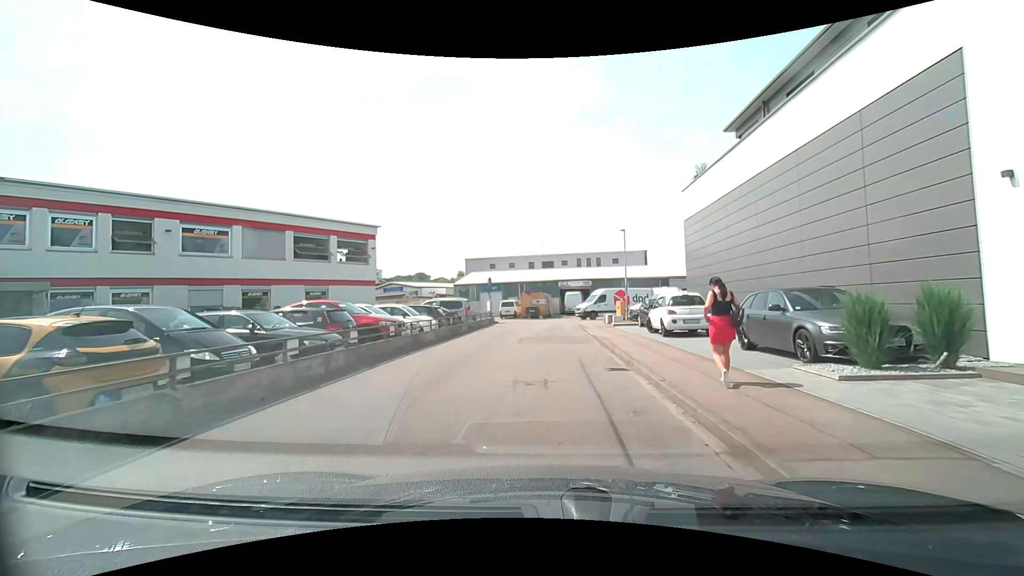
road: unclassified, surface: asphalt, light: Day
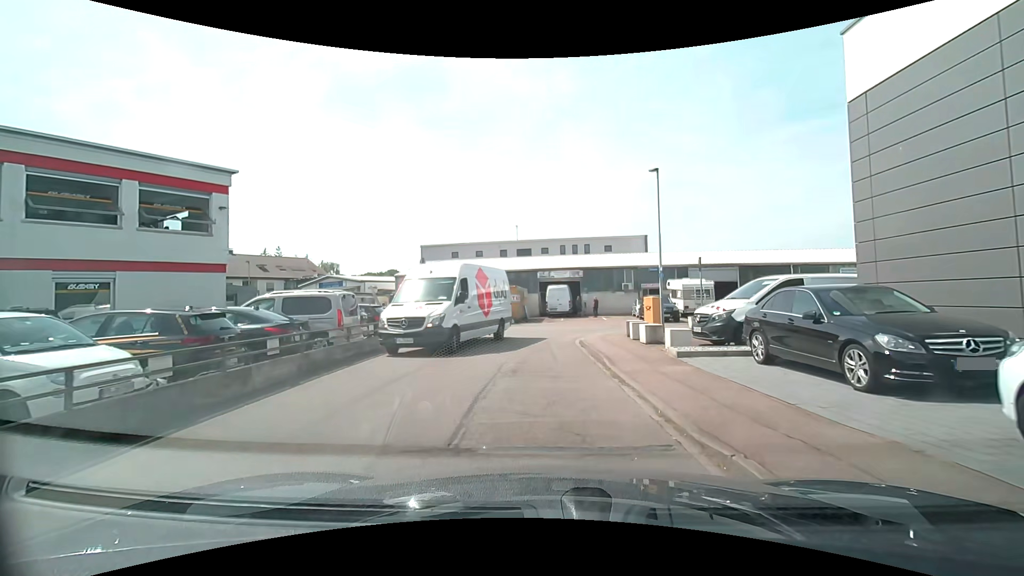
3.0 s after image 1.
(+0.2, +15.8) m; +2°
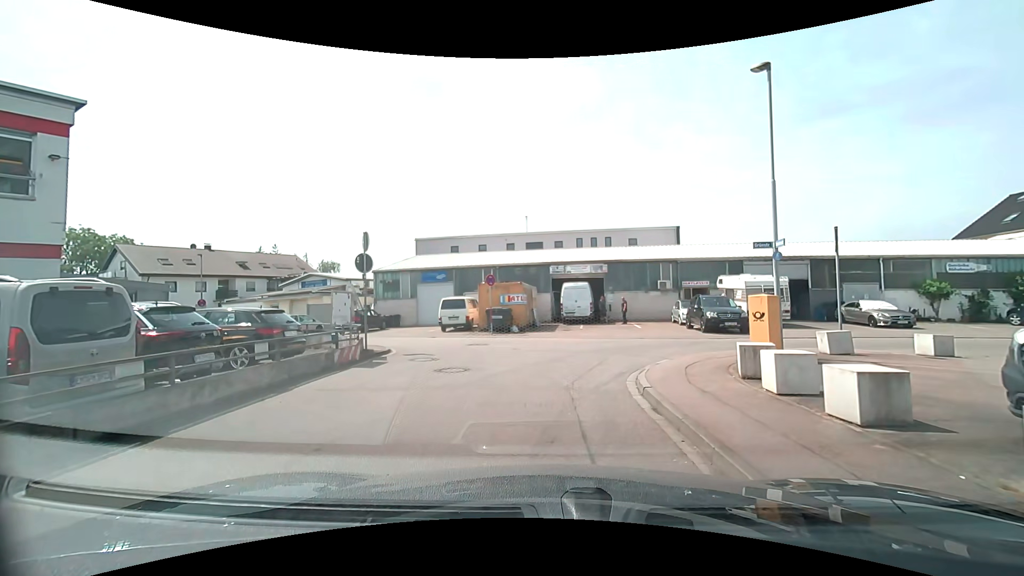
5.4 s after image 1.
(0.0, +8.6) m; -1°
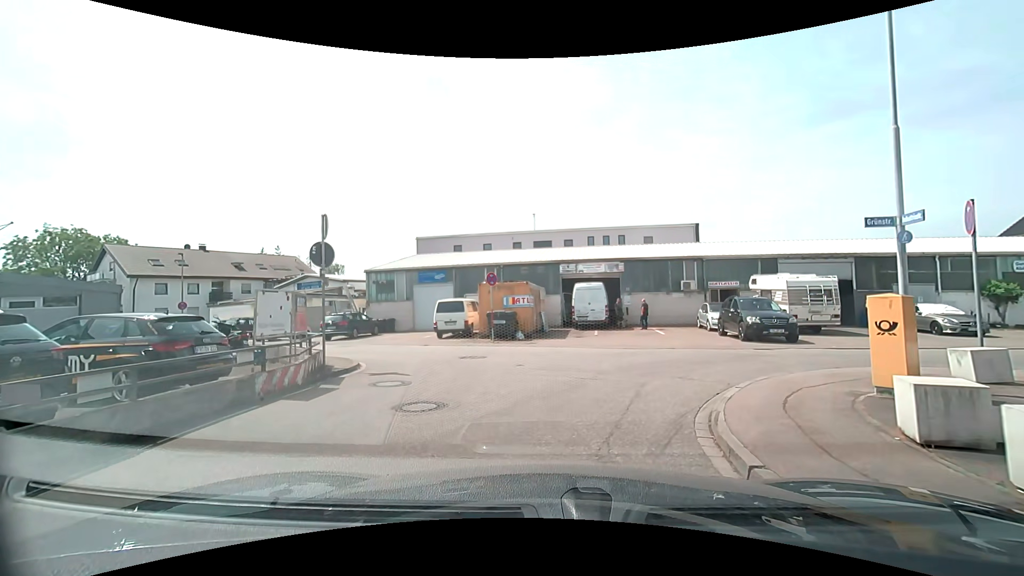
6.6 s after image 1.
(0.0, +3.3) m; 0°
(+1, +10) (-1, +19) (-10, +24) (-19, +29) (-27, +34) (-36, +38) (-45, +43) (-54, +48) (-63, +52) (-72, +57) m
